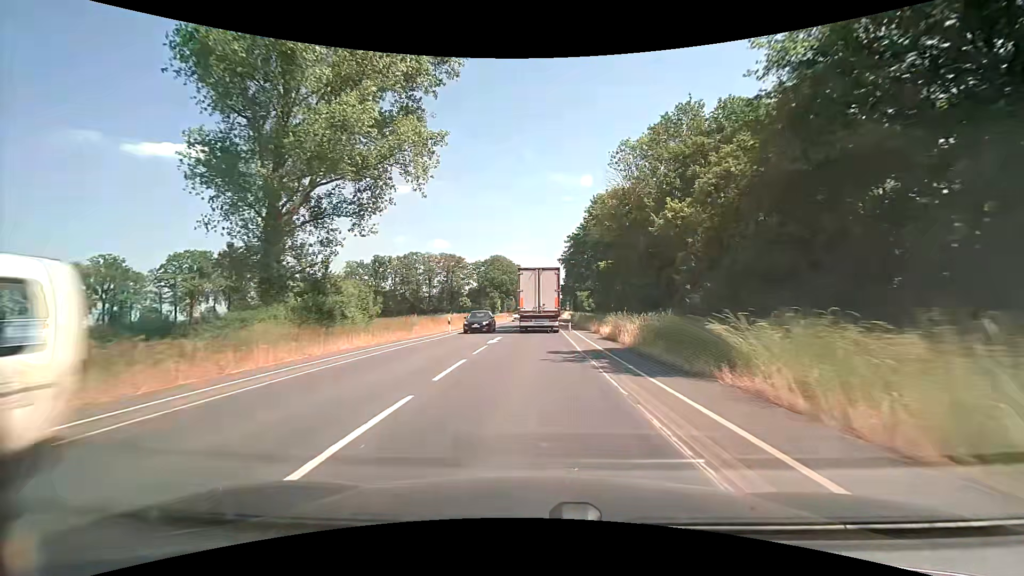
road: secondary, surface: asphalt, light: Day
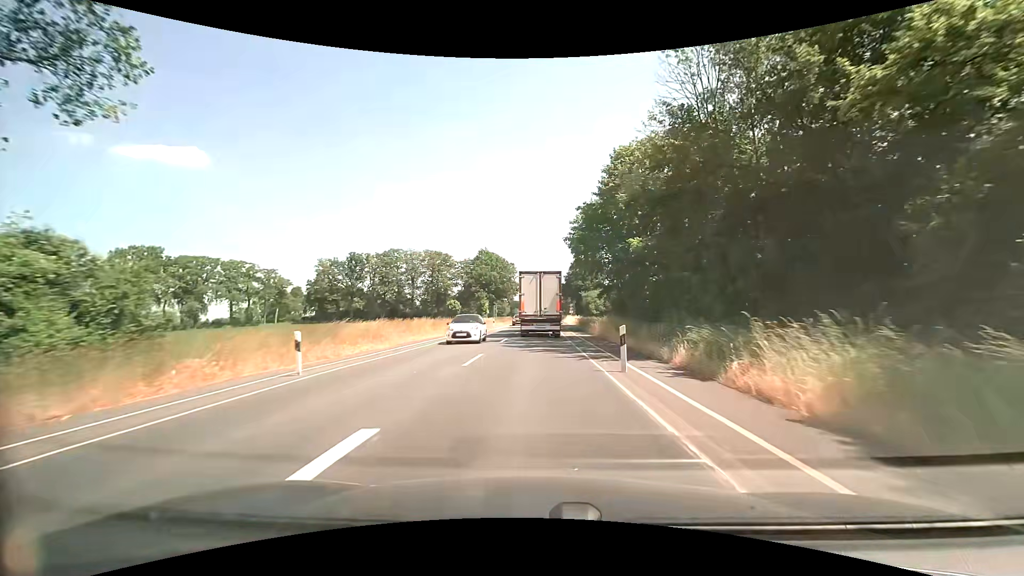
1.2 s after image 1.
(+0.1, +20.5) m; 0°
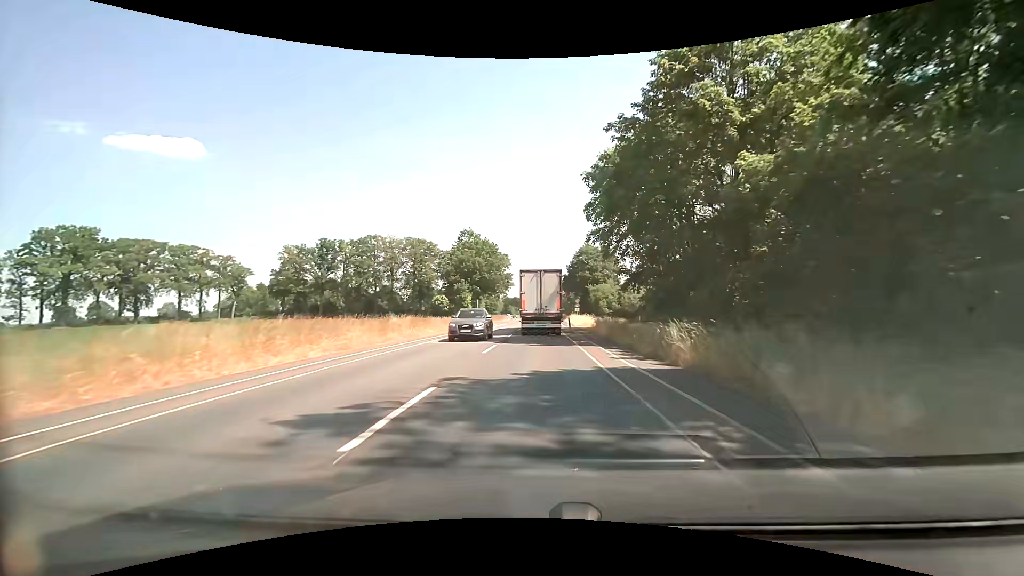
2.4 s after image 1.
(+0.1, +20.2) m; 0°
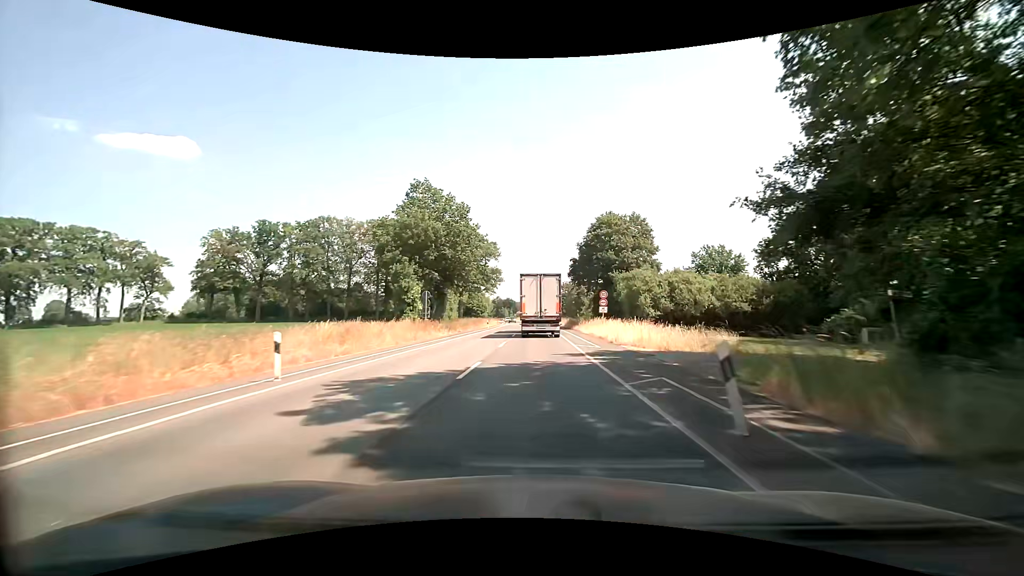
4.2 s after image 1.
(+0.2, +30.0) m; 0°
(0, +10) (0, +20) (0, +30) (0, +40) (0, +50) (0, +60) (0, +70) (0, +80) (0, +90) (0, +100) m
